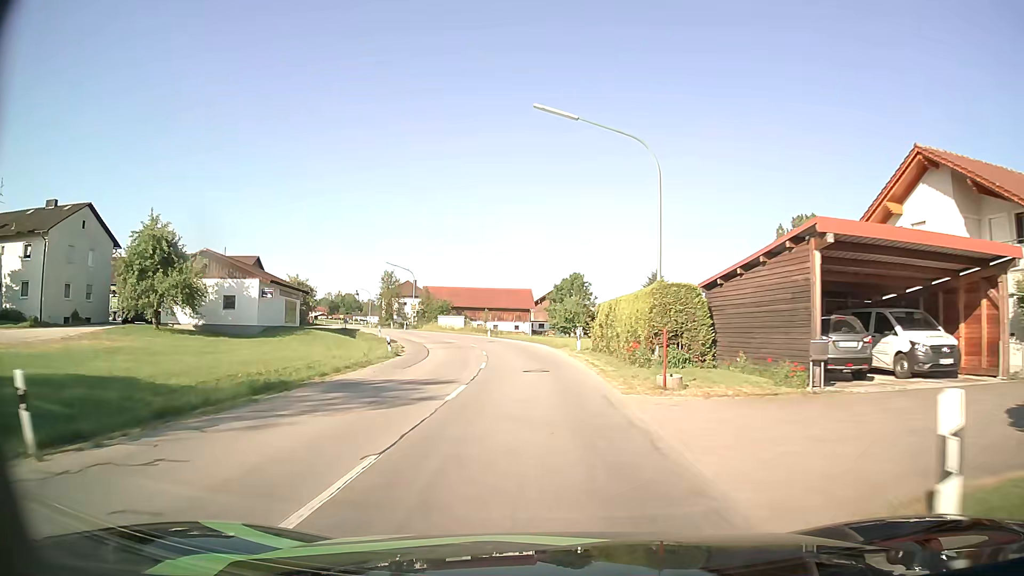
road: secondary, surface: asphalt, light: Day
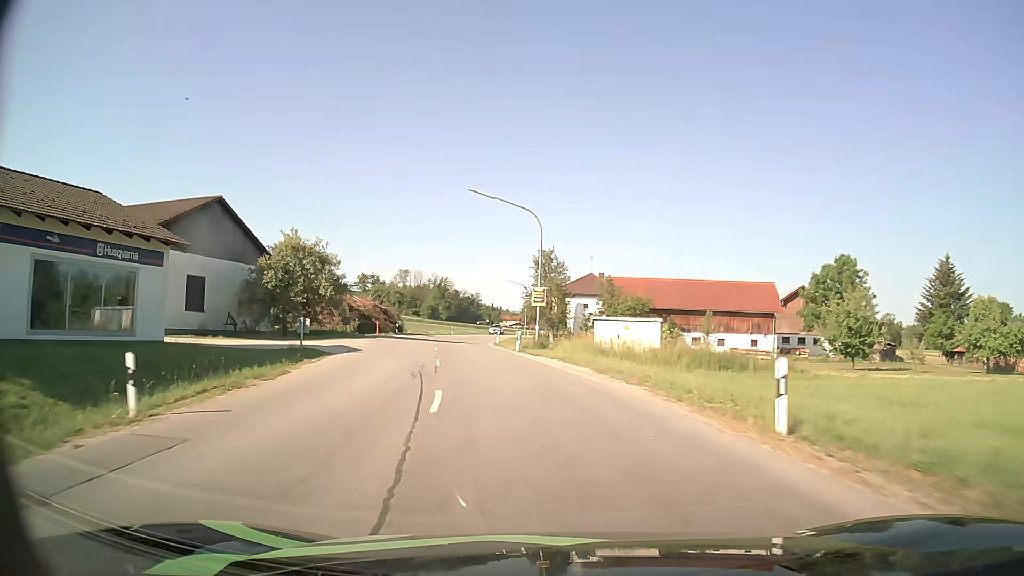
(-4.0, +46.0) m; -16°
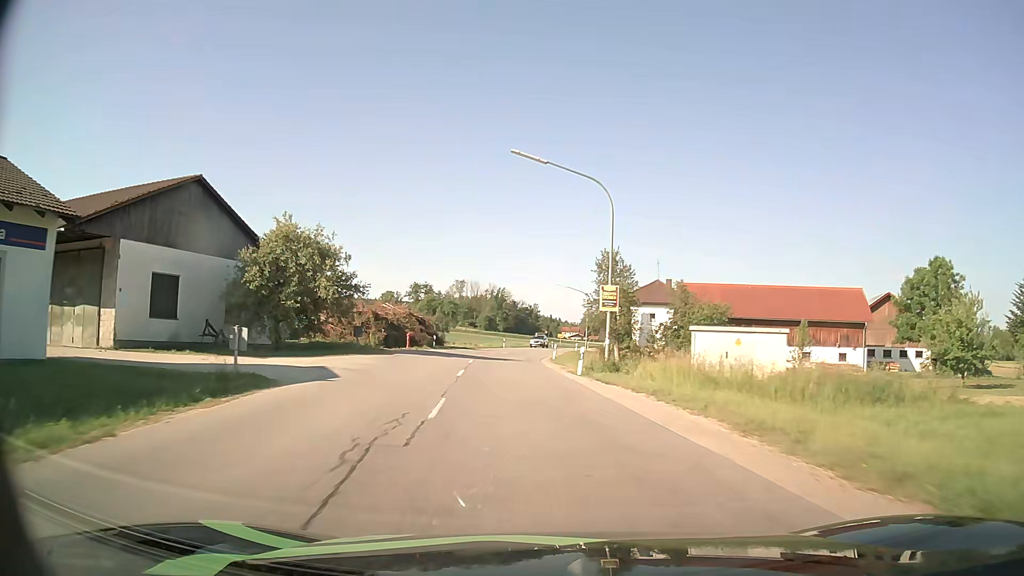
(-0.5, +9.2) m; -6°
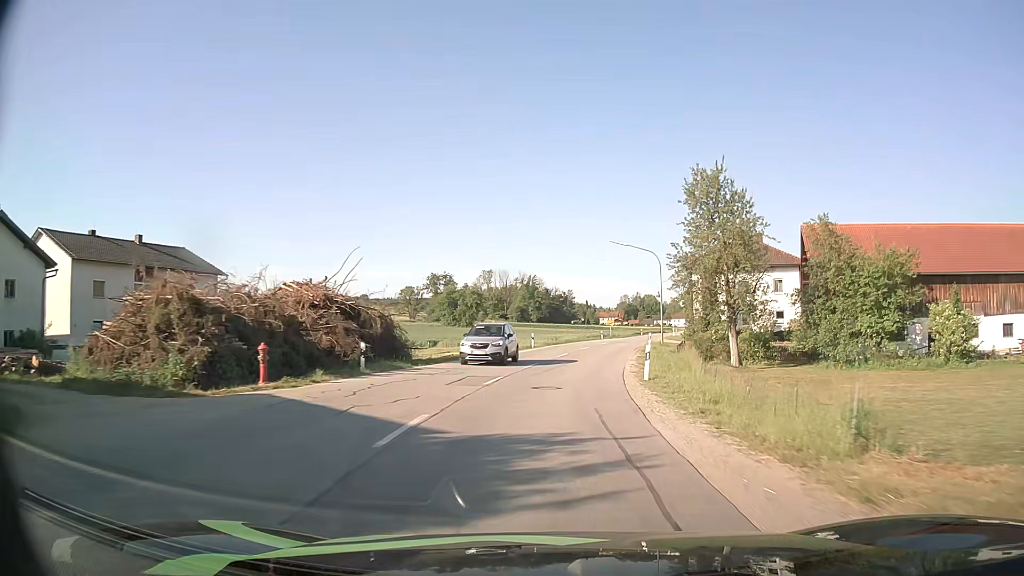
(-1.5, +28.0) m; -4°
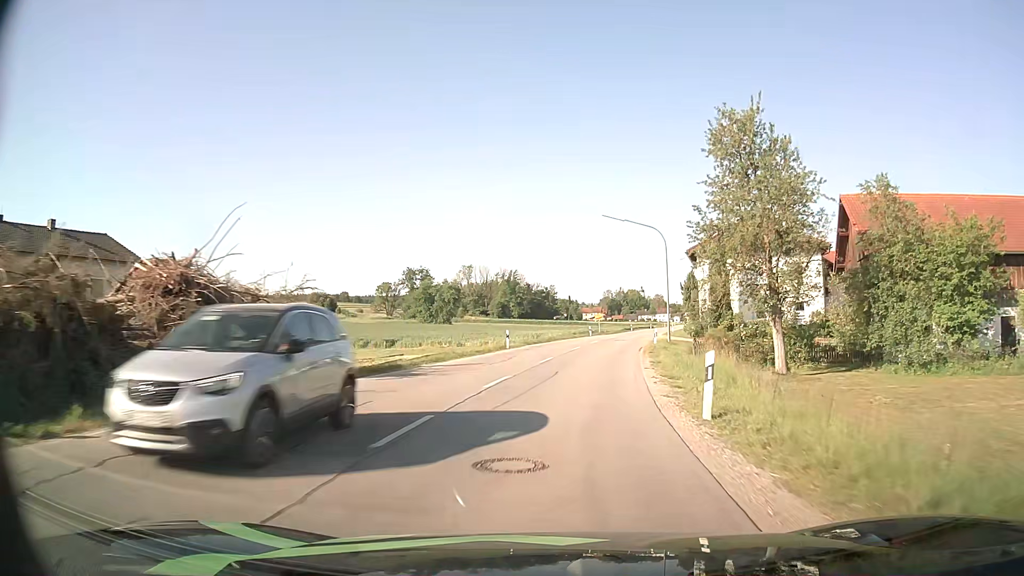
(+0.1, +9.5) m; +1°
(0, +10) (+1, +20) (+2, +30) (+4, +40) (+5, +50) (+8, +59) (+10, +69) (+12, +79) (+15, +89) (+17, +98) m
